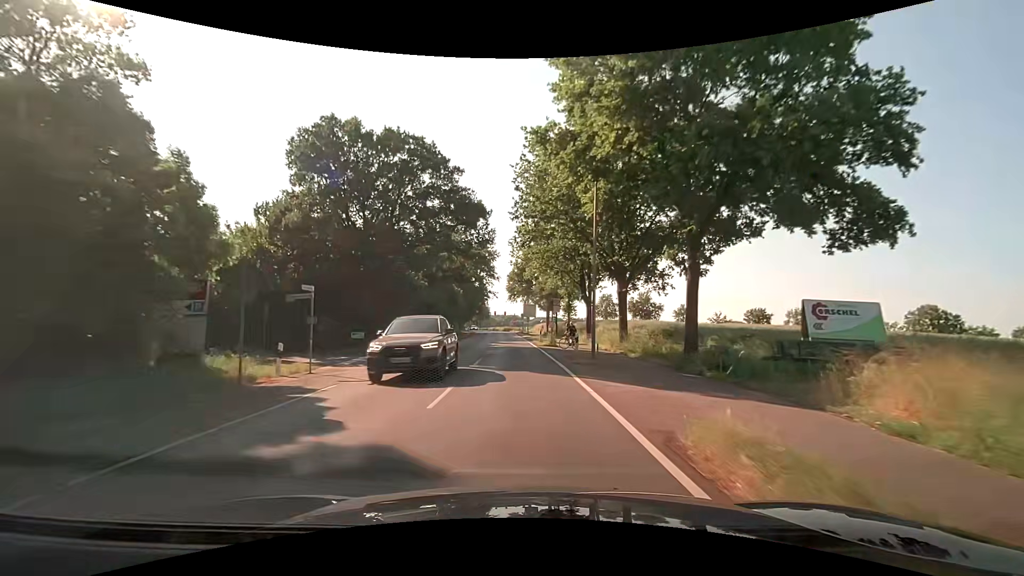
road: secondary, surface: asphalt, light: Day
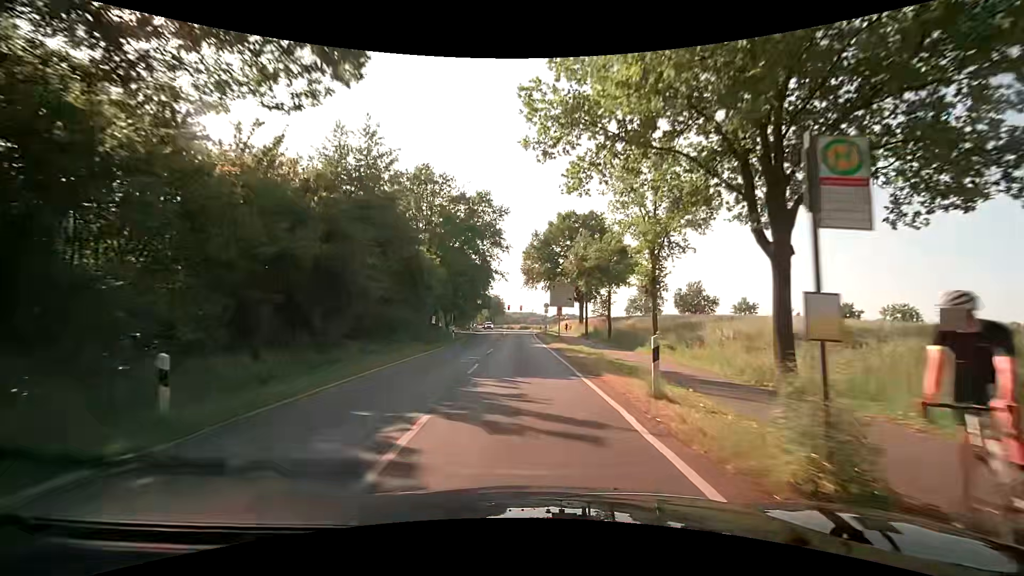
(-0.3, +31.0) m; -1°
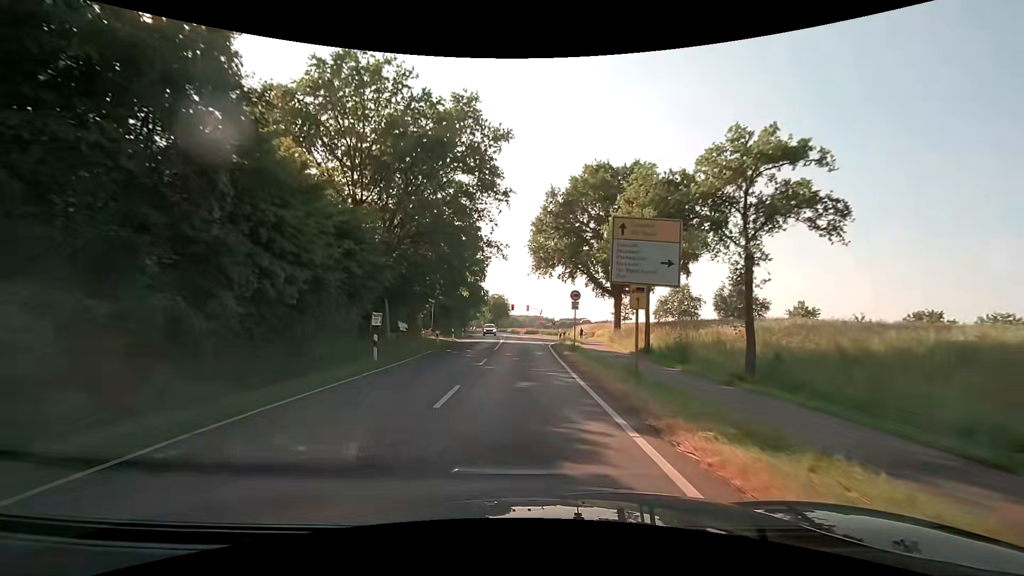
(-0.3, +23.3) m; -1°
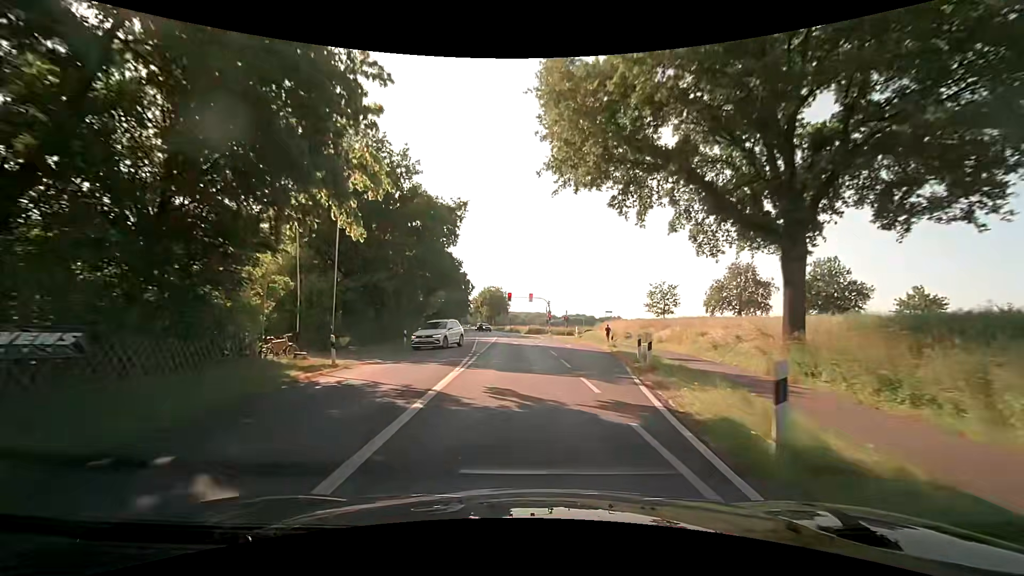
(+0.1, +31.0) m; 0°
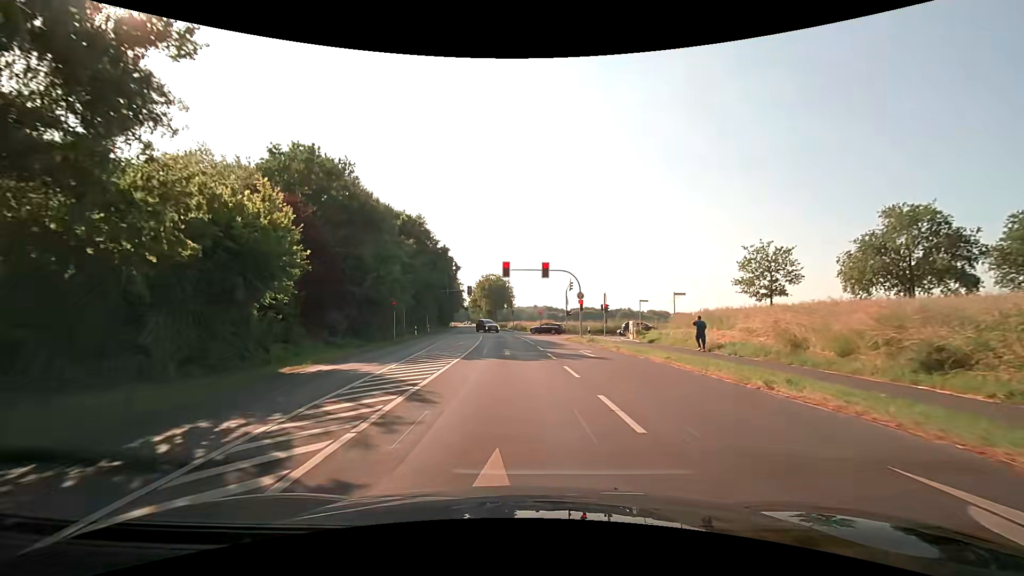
(-0.3, +33.4) m; -1°
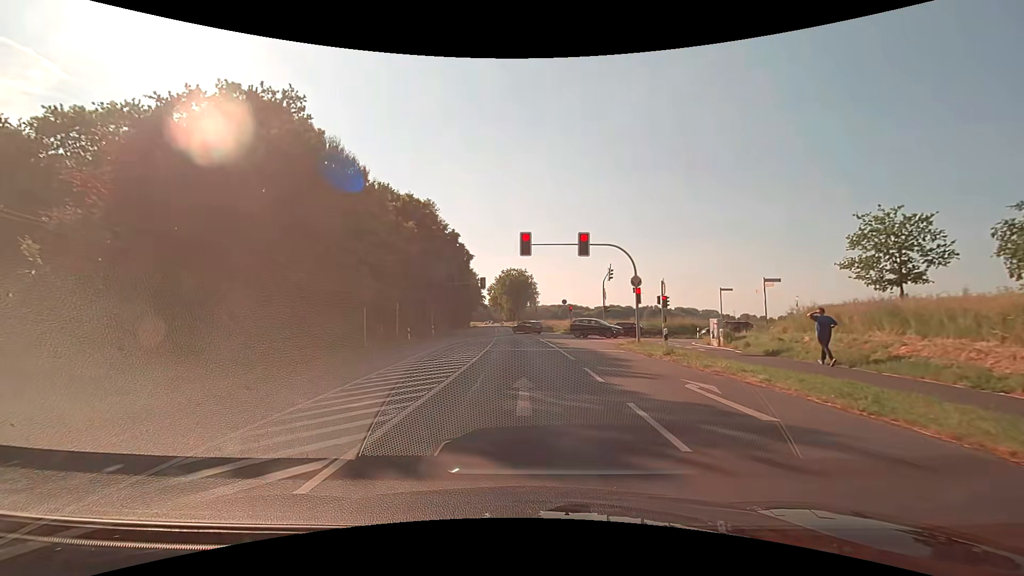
(-0.2, +12.7) m; -3°
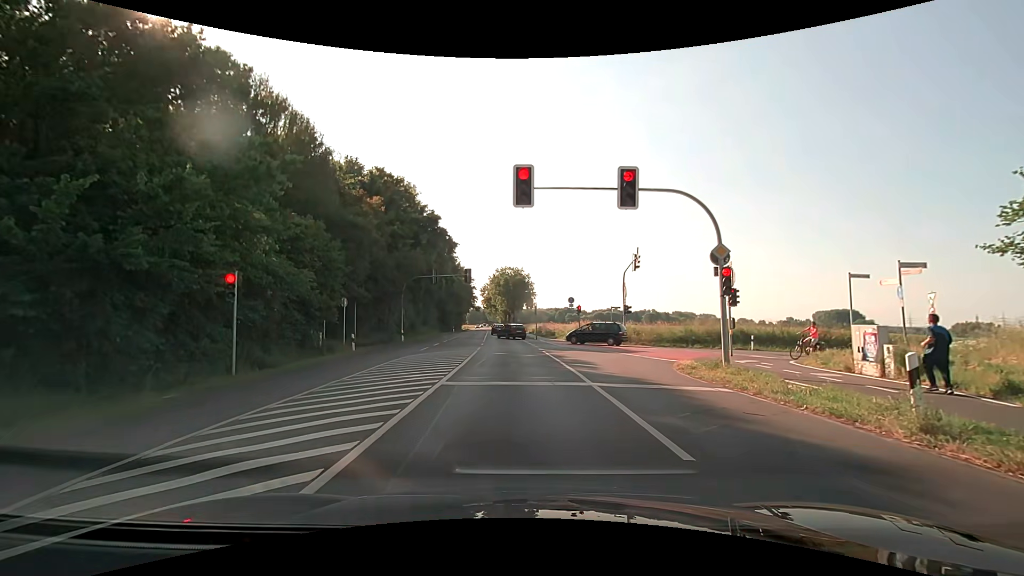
(0.0, +12.0) m; 0°
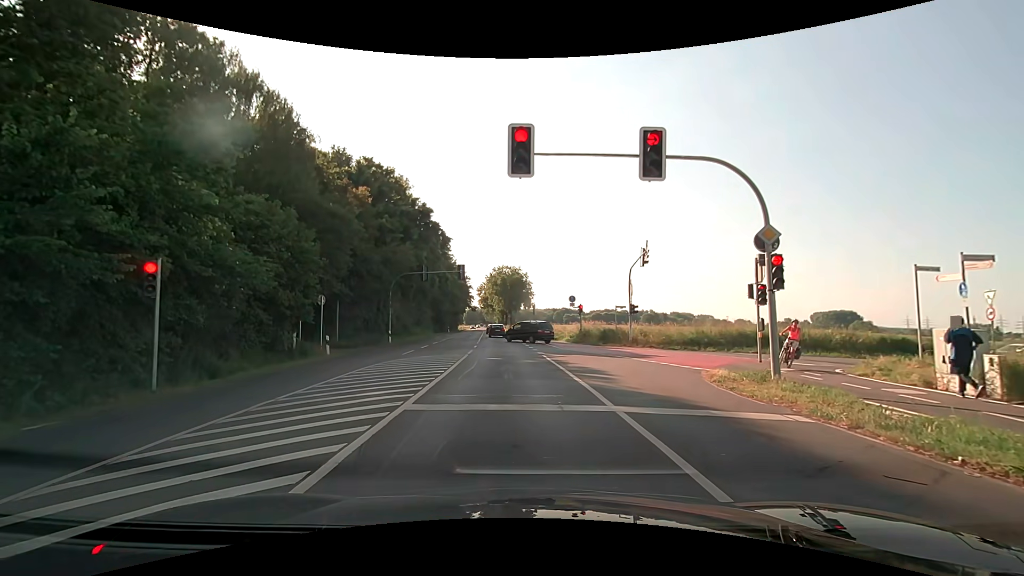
(+0.1, +3.2) m; +1°
(0, +10) (0, +20) (-1, +30) (-1, +40) (-2, +50) (-3, +60) (-4, +70) (-4, +80) (-5, +90) (-6, +100) m
